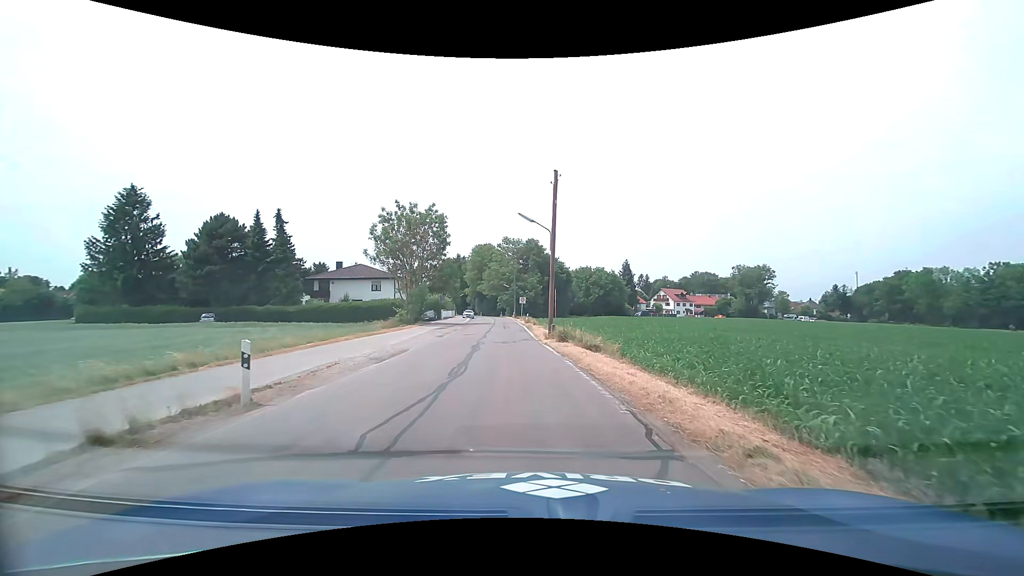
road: tertiary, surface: asphalt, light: Day
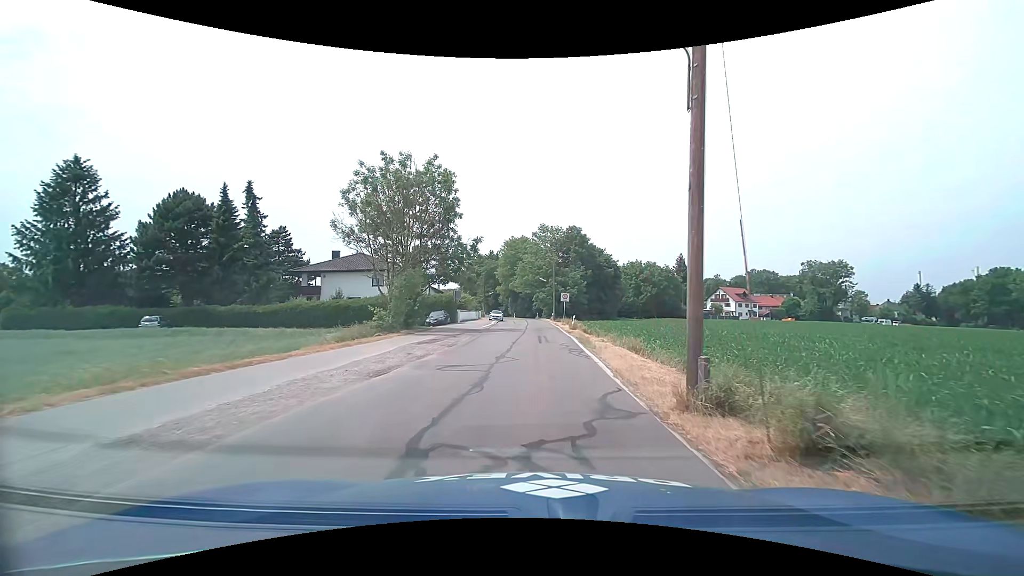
(-0.6, +17.5) m; -4°
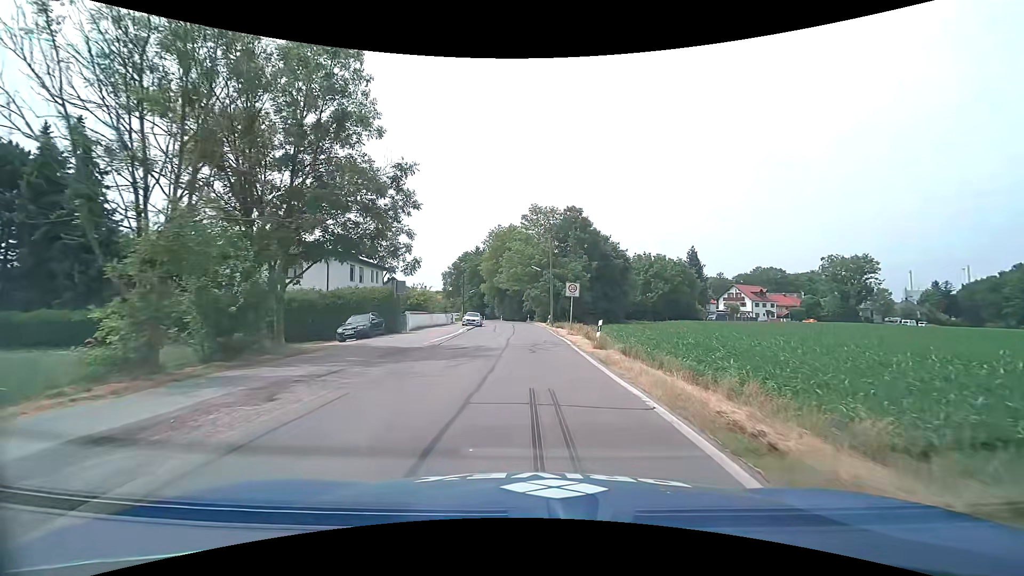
(+0.1, +19.2) m; +1°
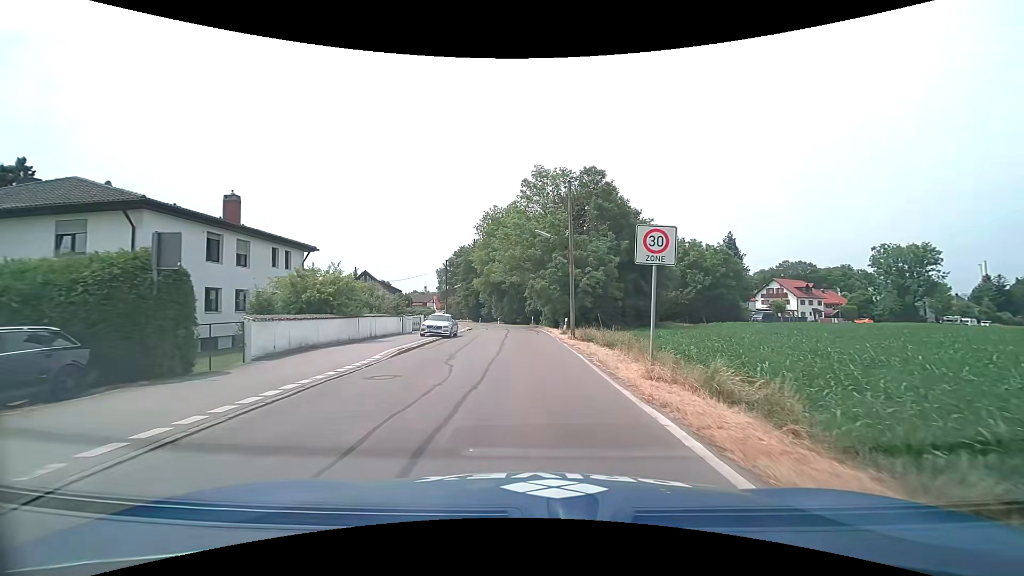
(0.0, +20.7) m; -1°
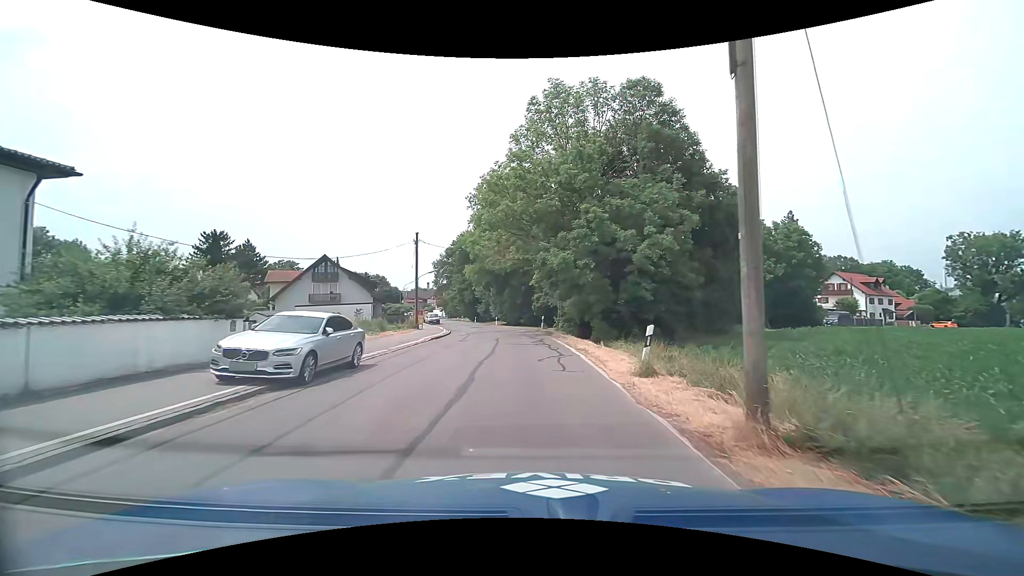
(-0.1, +20.4) m; -1°
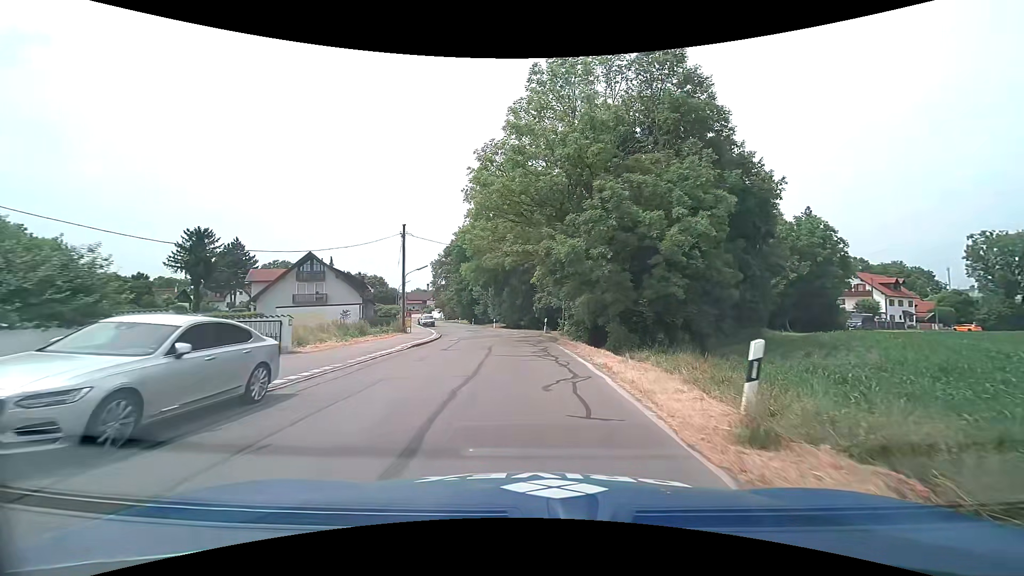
(0.0, +4.8) m; +1°
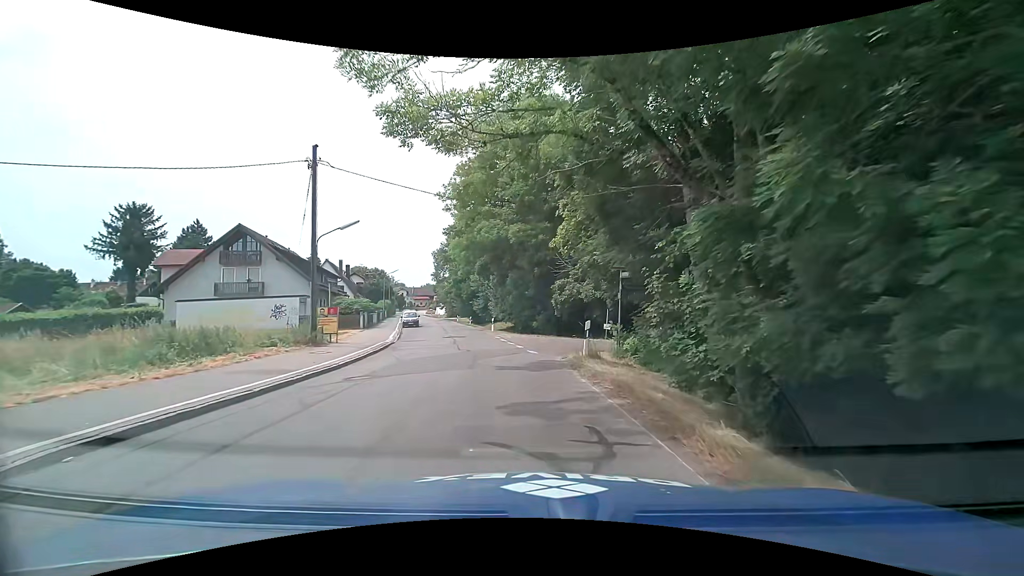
(-0.4, +18.2) m; -2°
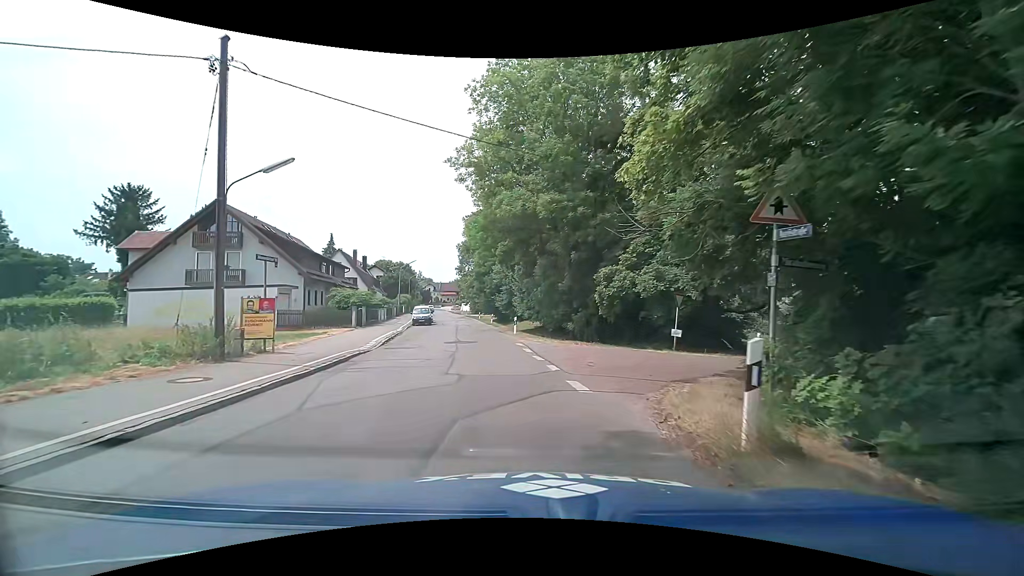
(-0.2, +8.5) m; -4°
(0, +10) (-1, +20) (-3, +30) (-4, +40) (-5, +50) (-7, +60) (-9, +69) (-11, +79) (-13, +89) (-15, +99) m
